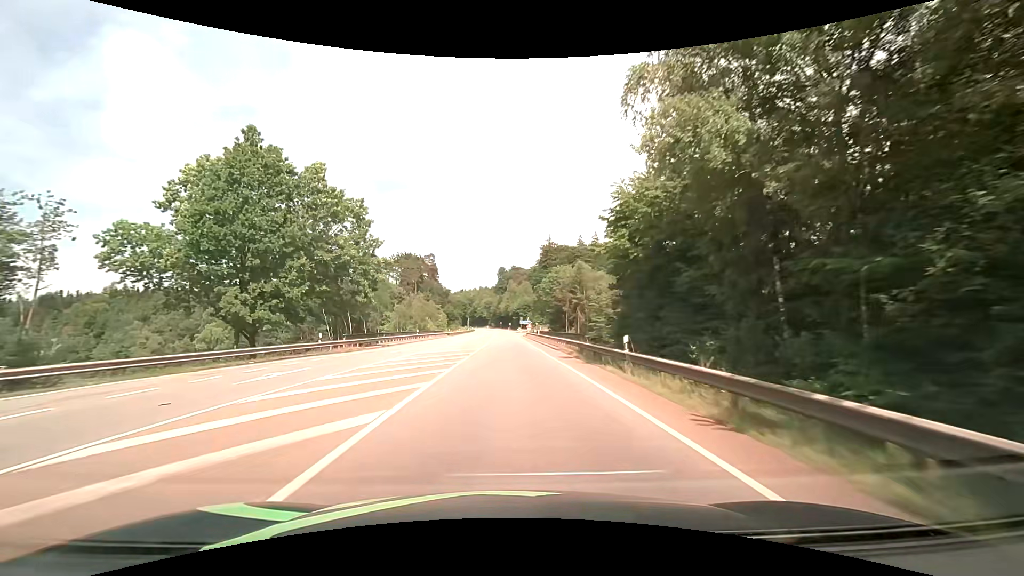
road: secondary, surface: asphalt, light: Day
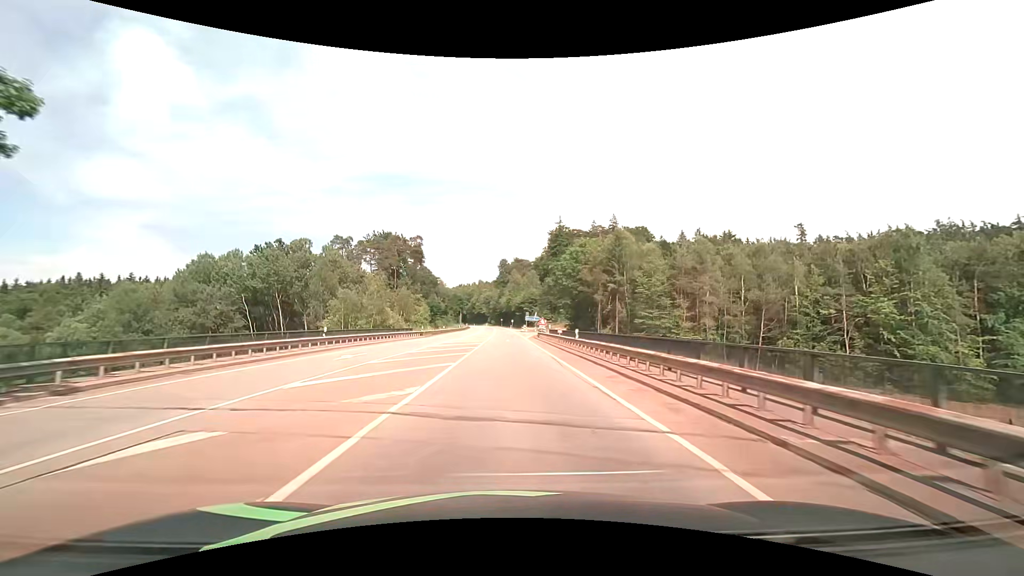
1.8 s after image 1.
(0.0, +32.3) m; 0°
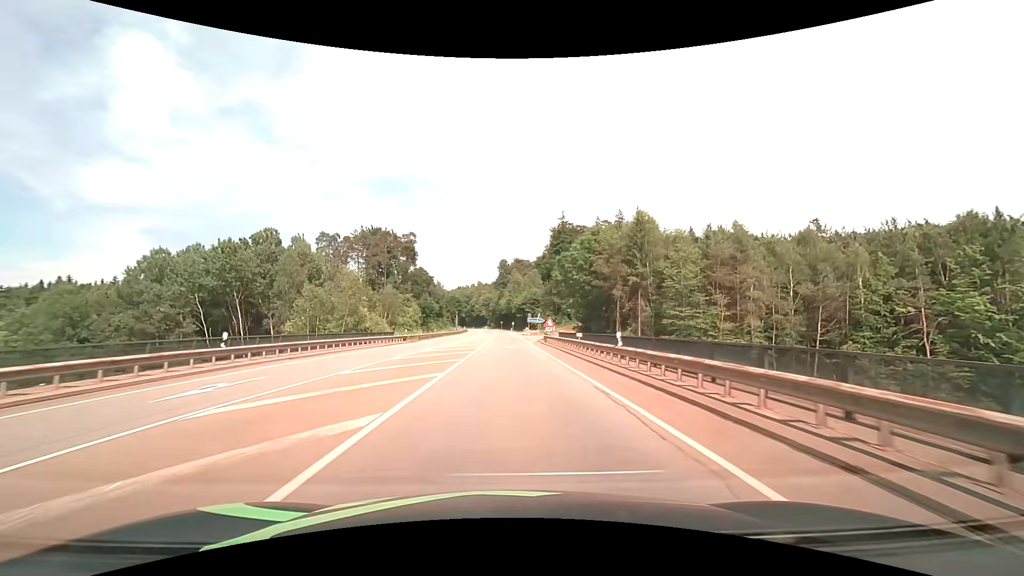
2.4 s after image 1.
(0.0, +10.8) m; 0°
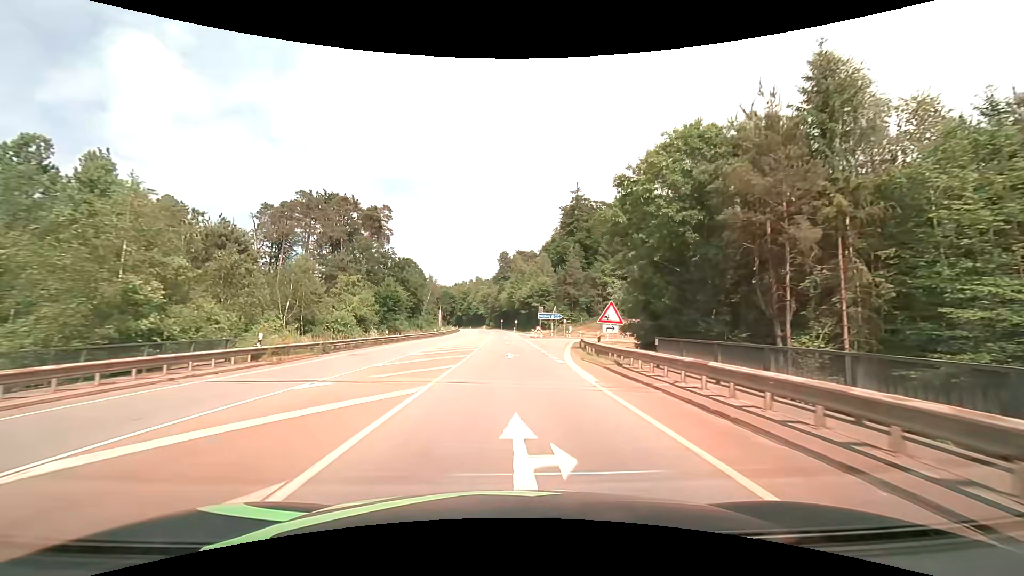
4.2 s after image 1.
(0.0, +32.3) m; 0°
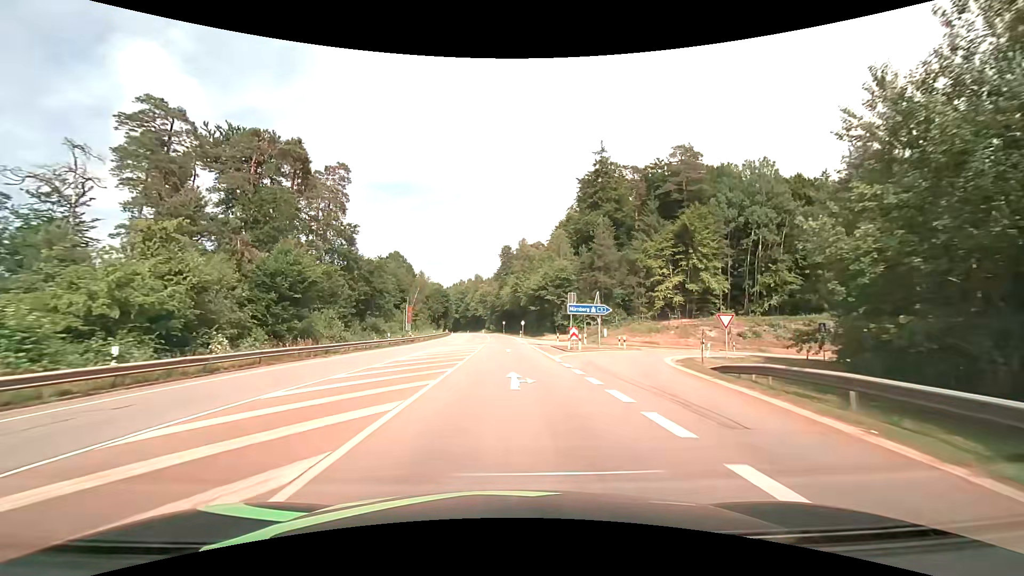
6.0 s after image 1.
(-0.1, +32.3) m; 0°
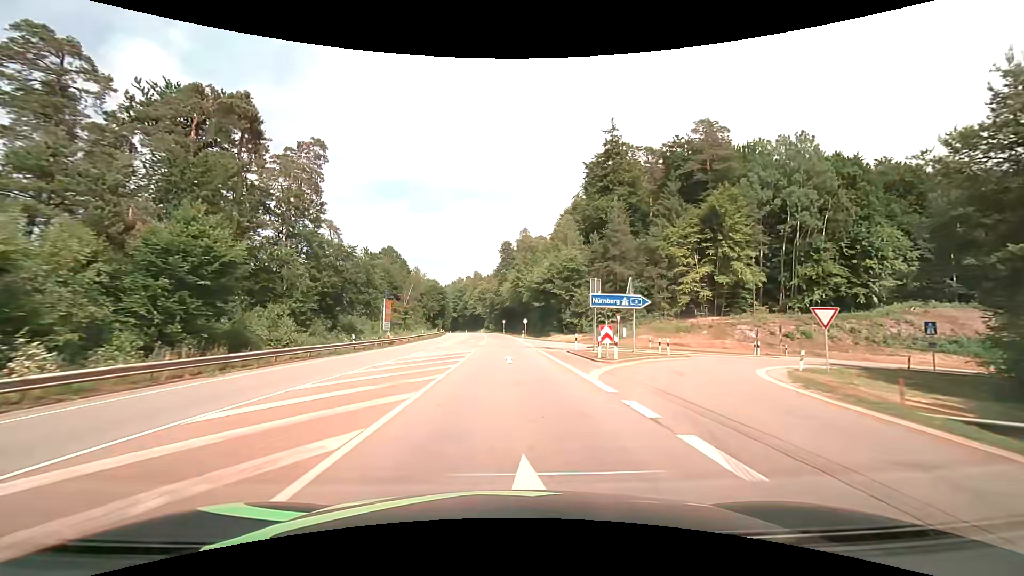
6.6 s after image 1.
(0.0, +10.7) m; 0°
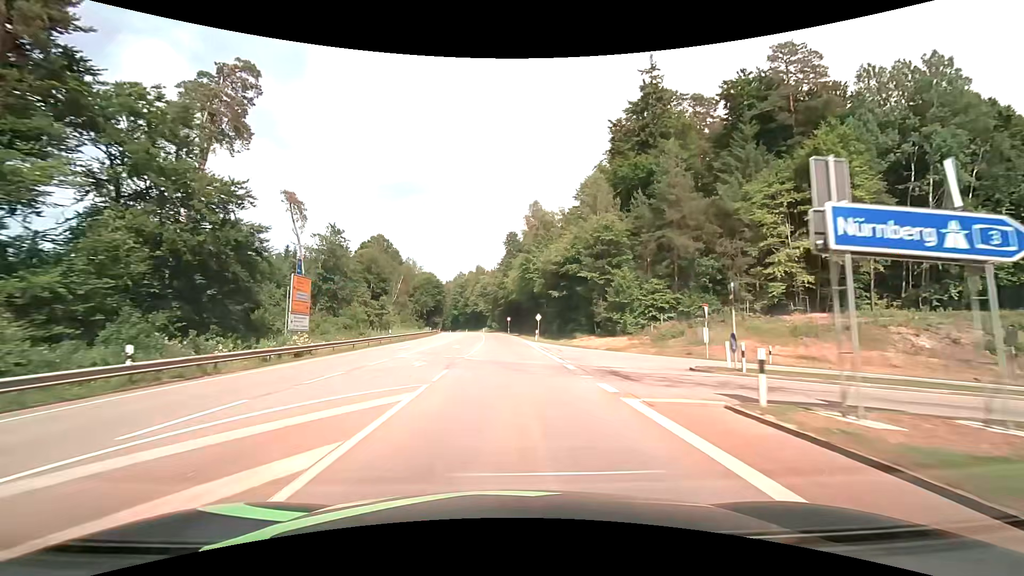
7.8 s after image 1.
(-0.1, +21.4) m; 0°
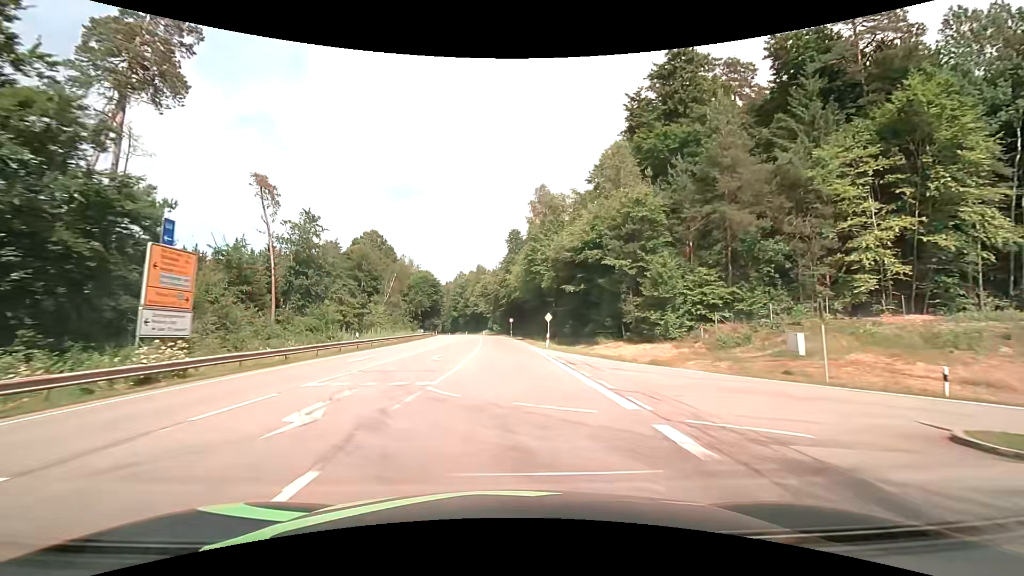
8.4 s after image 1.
(0.0, +10.7) m; 0°
(0, +10) (0, +20) (0, +30) (0, +40) (-1, +50) (-1, +60) (-2, +70) (-3, +80) (-4, +90) (-5, +100) m
